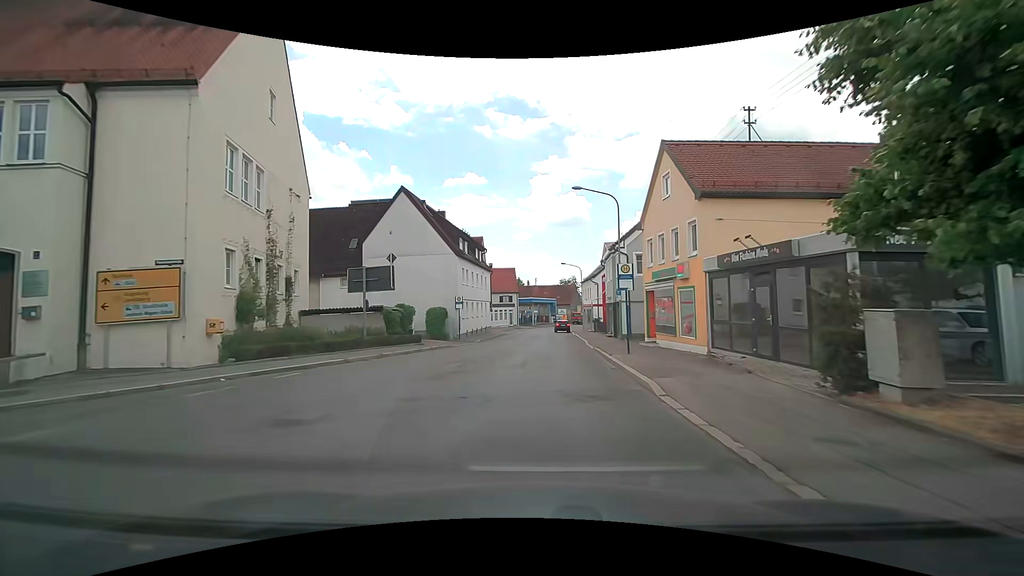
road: tertiary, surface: asphalt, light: Day
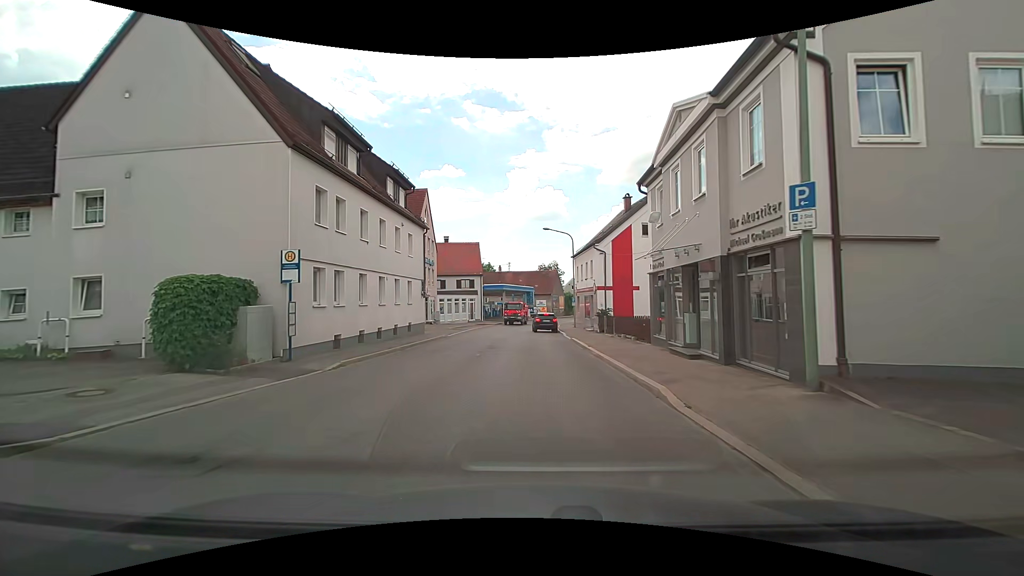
(+0.4, +23.8) m; +1°
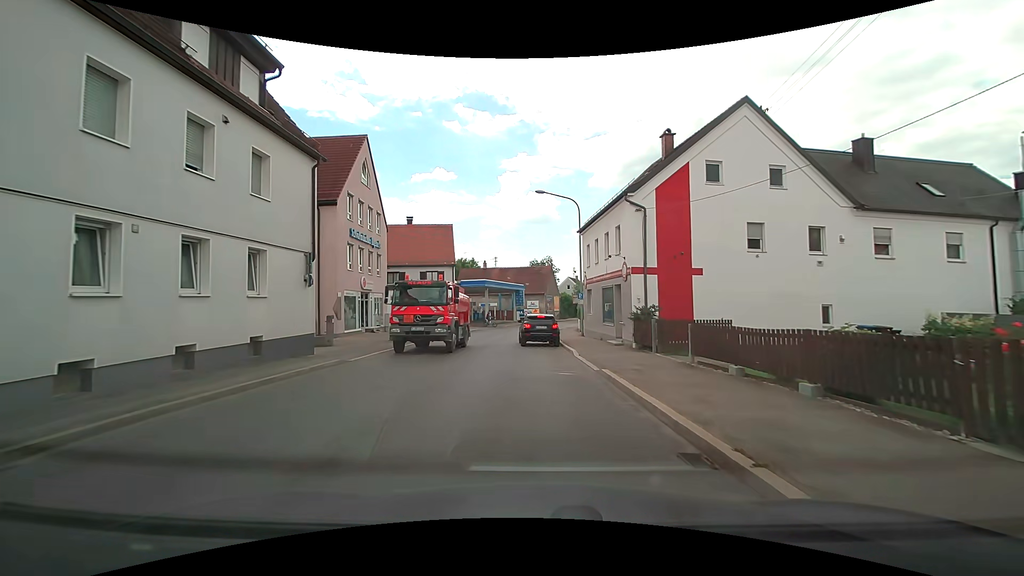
(+0.3, +15.5) m; 0°
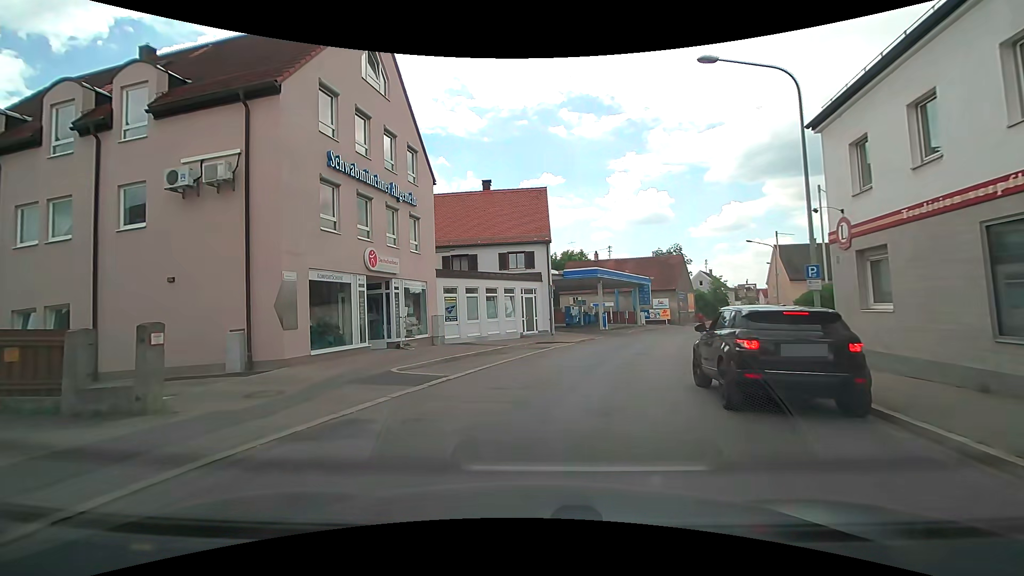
(-0.9, +16.5) m; -10°
(0, +10) (+2, +20) (+6, +29) (+10, +38) (+15, +47) (+19, +56) (+24, +65) (+28, +74) (+31, +83) (+37, +92) m
